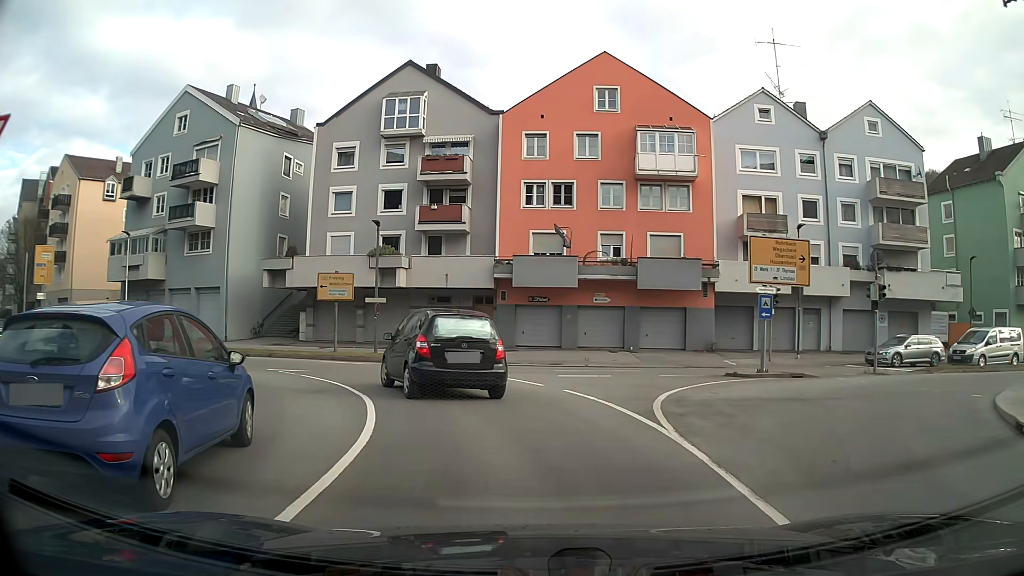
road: primary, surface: asphalt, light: Day
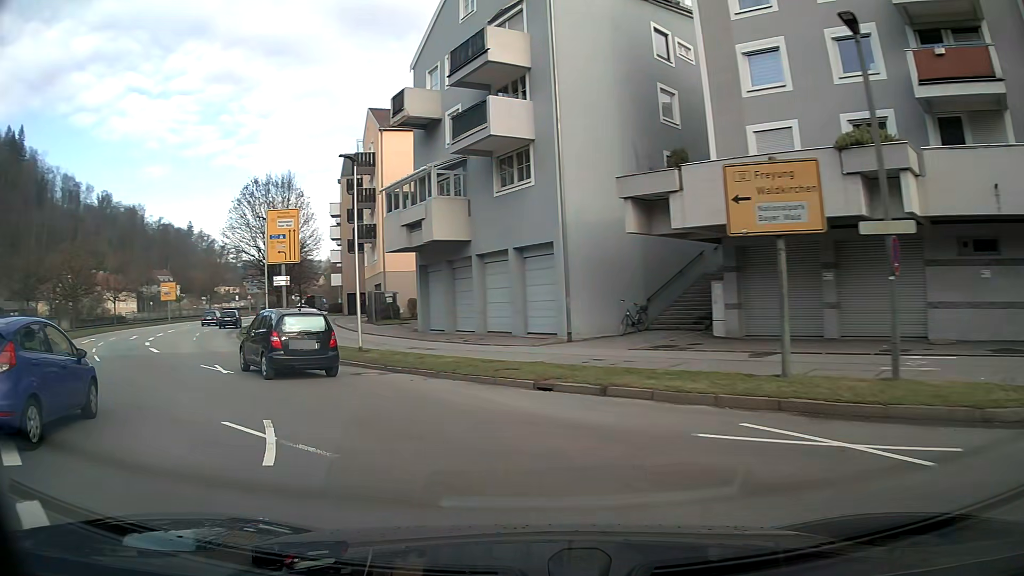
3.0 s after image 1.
(-6.3, +19.1) m; -44°
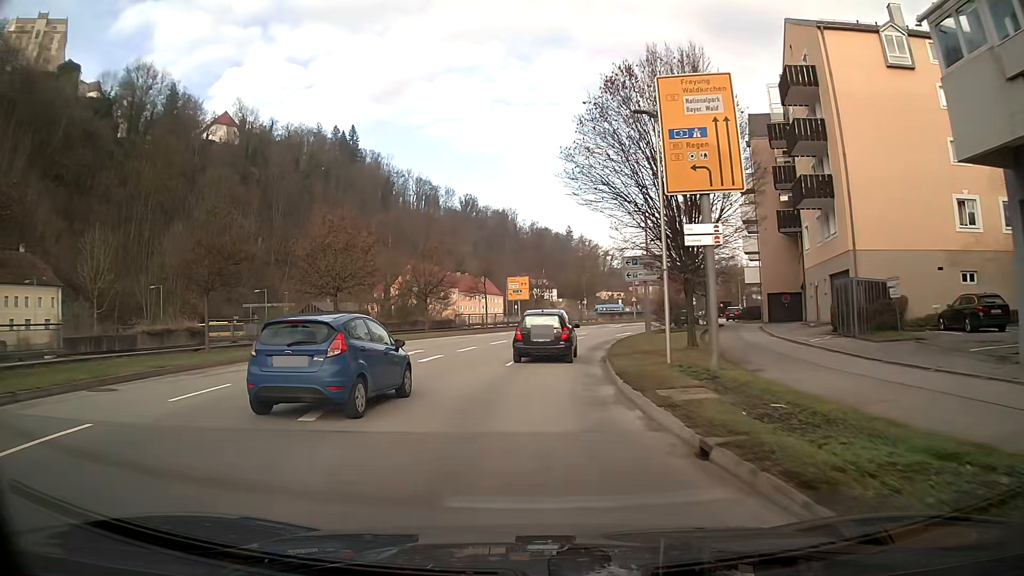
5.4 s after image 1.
(-6.2, +19.4) m; -26°
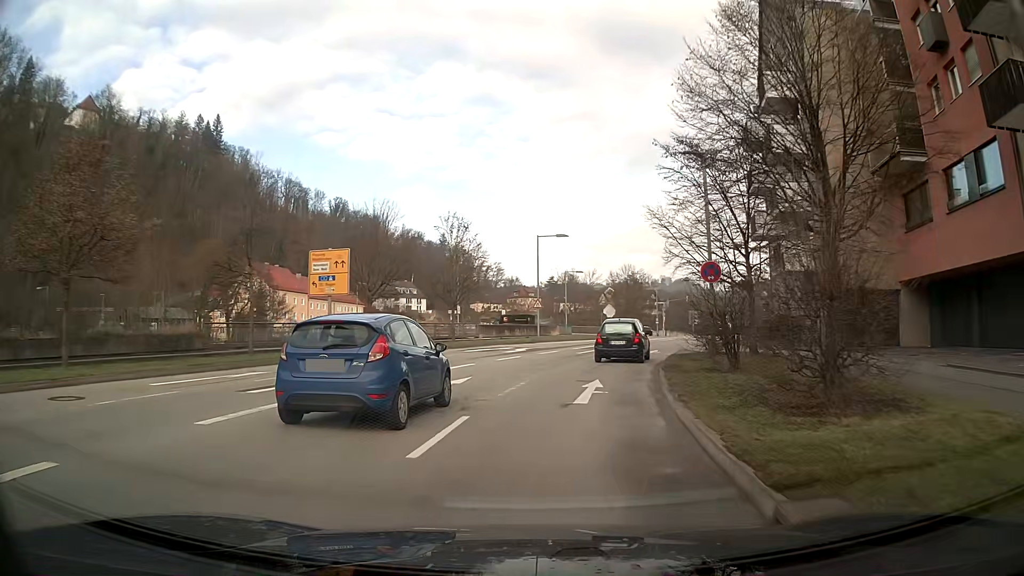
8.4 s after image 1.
(+2.3, +30.4) m; +12°
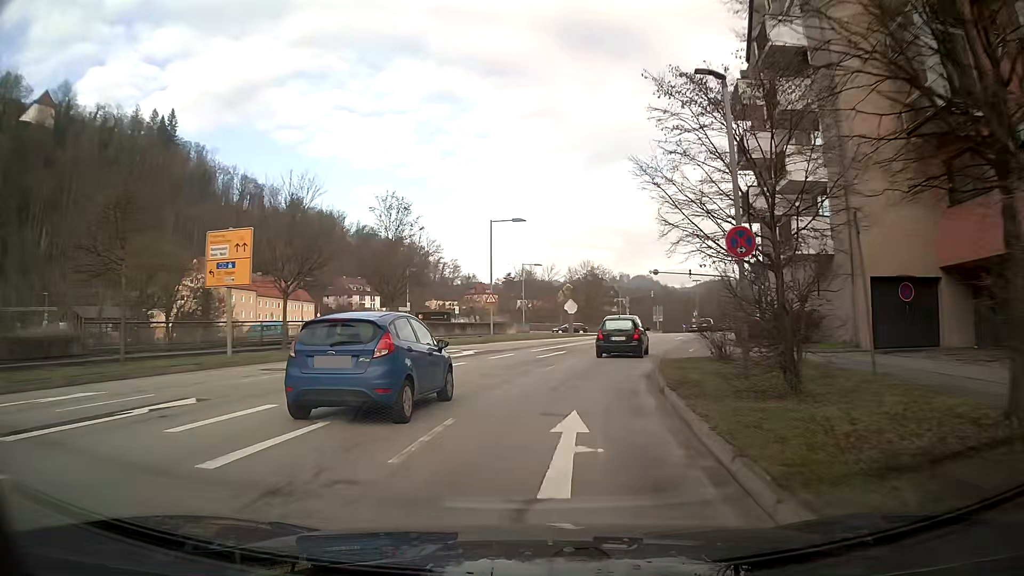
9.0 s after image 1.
(+0.2, +6.4) m; +3°
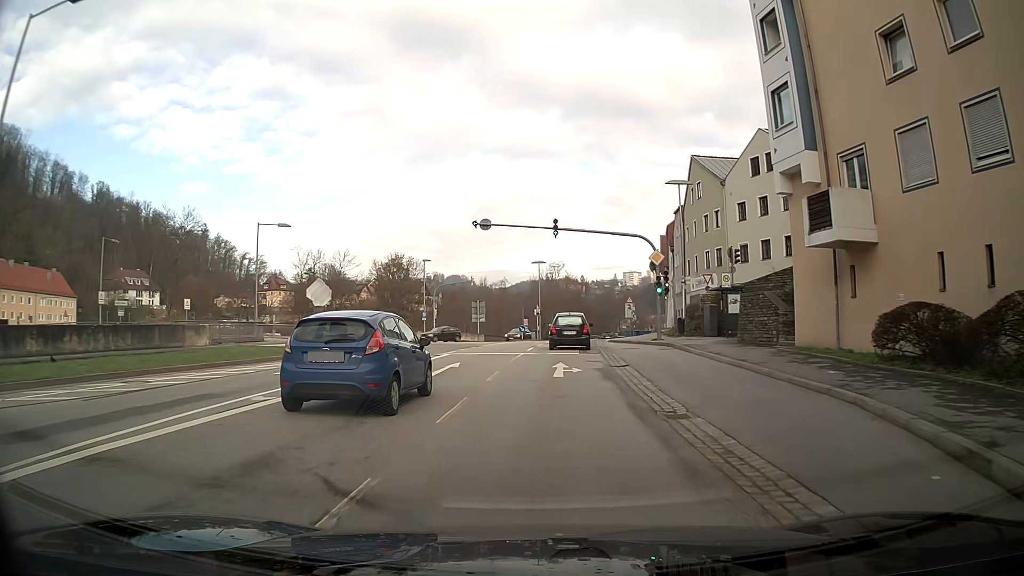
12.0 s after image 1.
(+4.9, +33.0) m; +15°
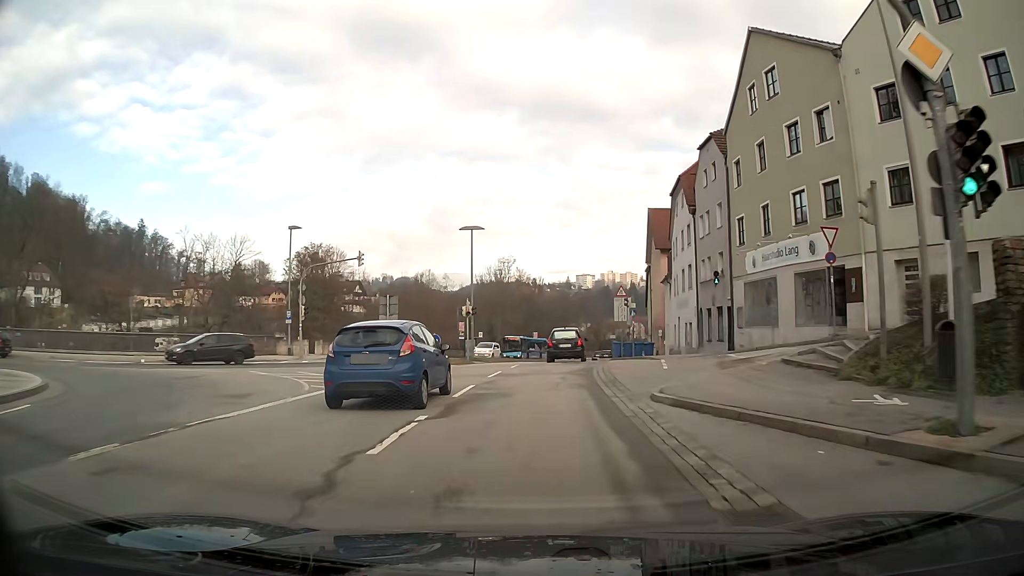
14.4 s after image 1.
(+1.2, +27.5) m; +4°
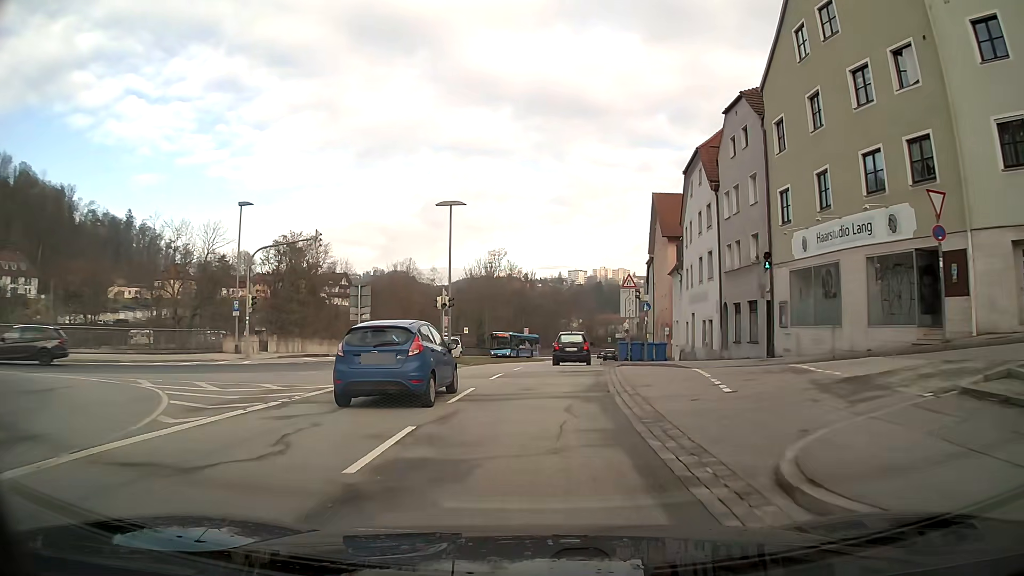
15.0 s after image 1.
(0.0, +7.0) m; +1°
(0, +10) (+1, +20) (+1, +30) (+2, +40) (+4, +50) (+5, +60) (+6, +70) (+8, +79) (+10, +89) (+12, +99) m
